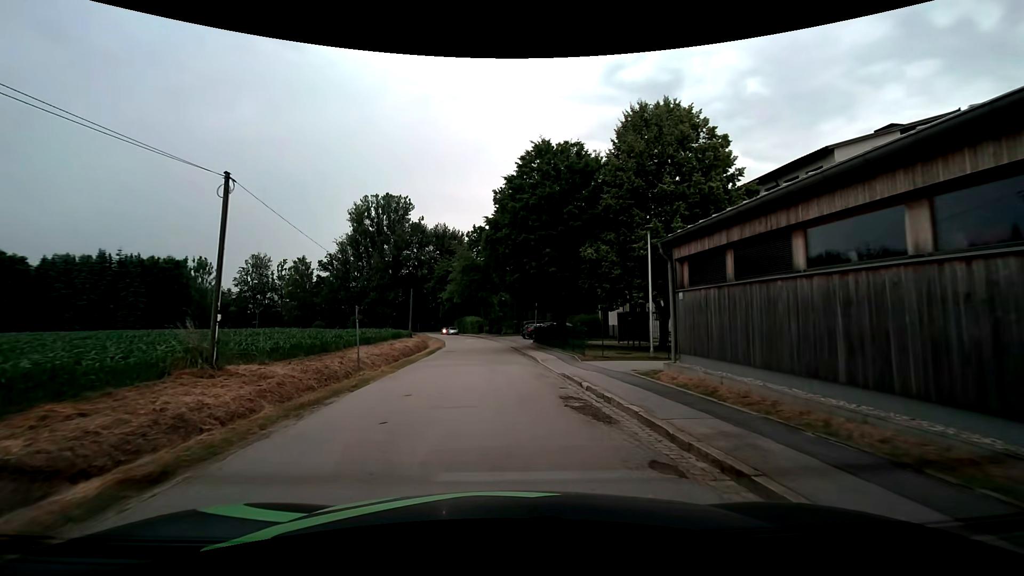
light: Day
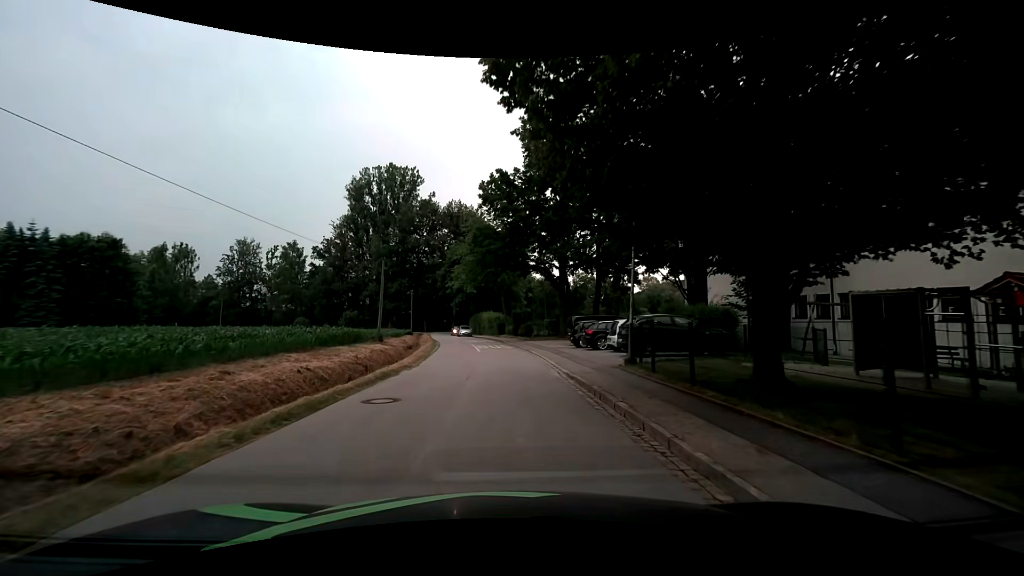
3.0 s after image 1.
(-0.9, +23.1) m; -3°
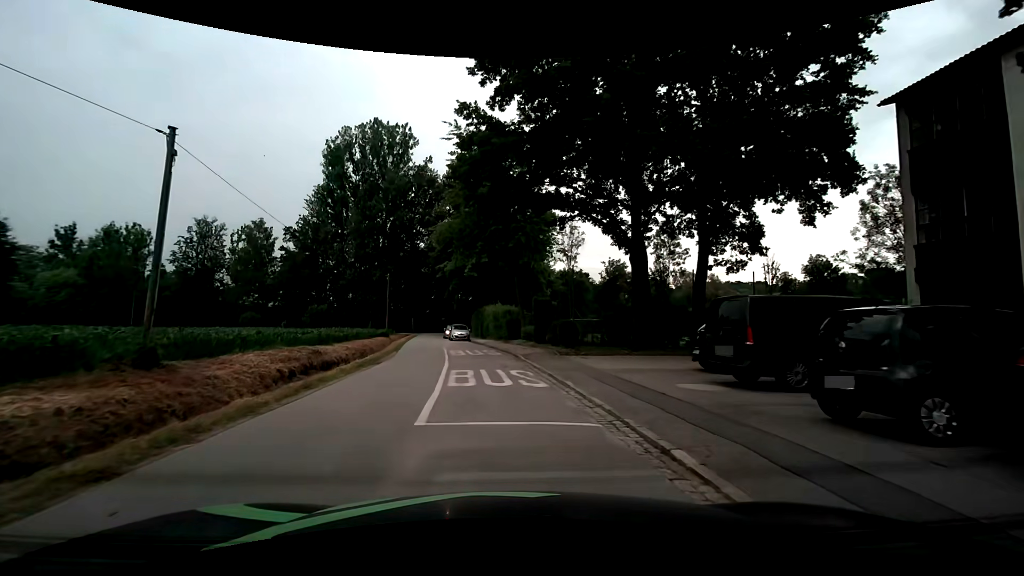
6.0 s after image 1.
(-0.3, +21.7) m; -2°
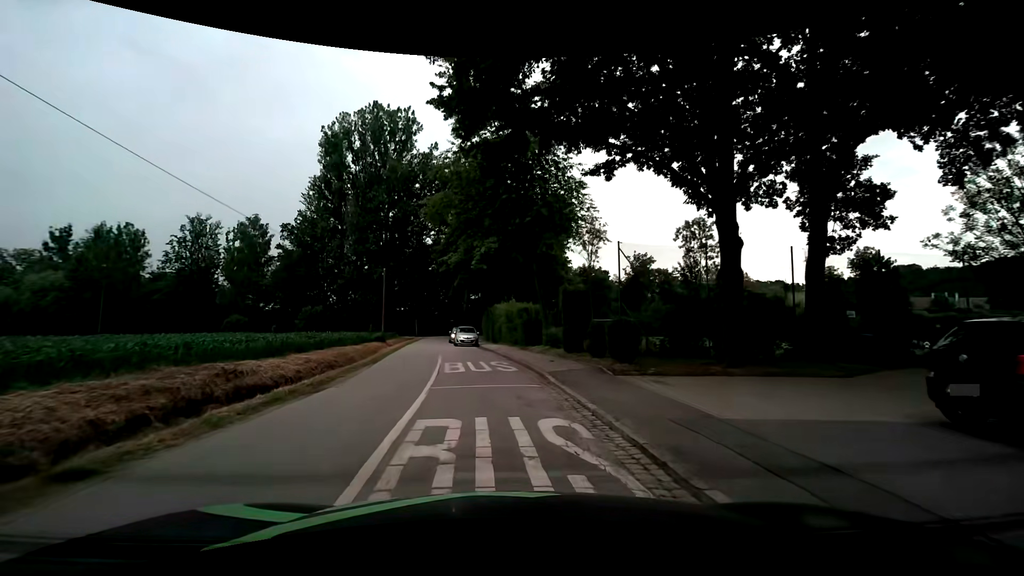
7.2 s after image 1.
(-0.1, +7.5) m; -1°
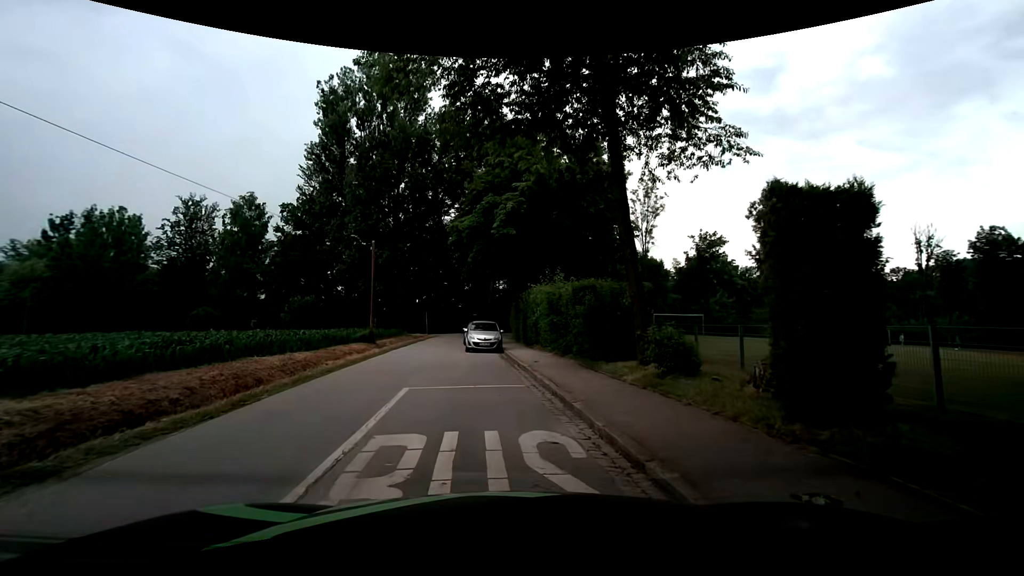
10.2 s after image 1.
(-0.4, +12.8) m; -4°
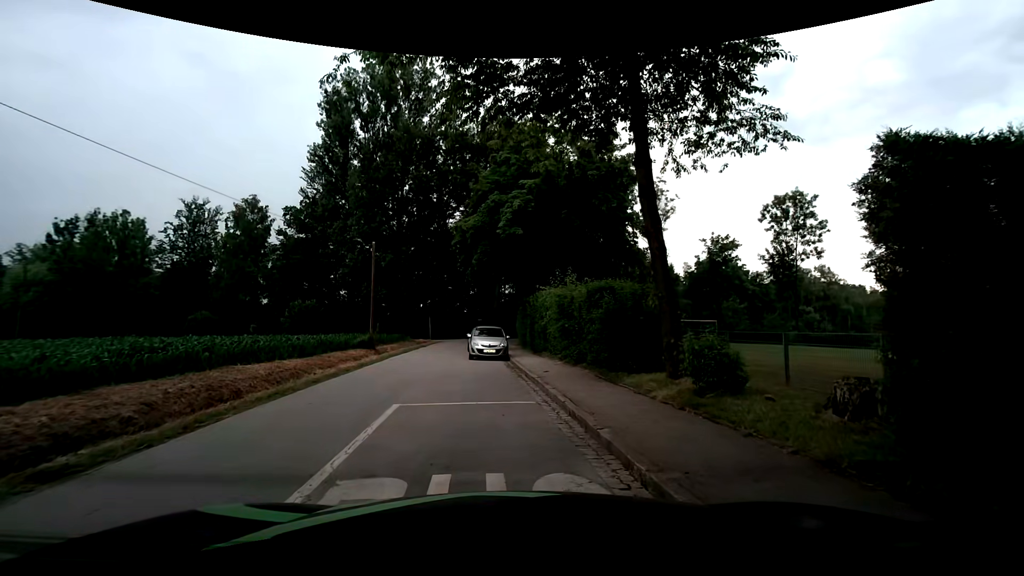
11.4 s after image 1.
(0.0, +1.4) m; 0°
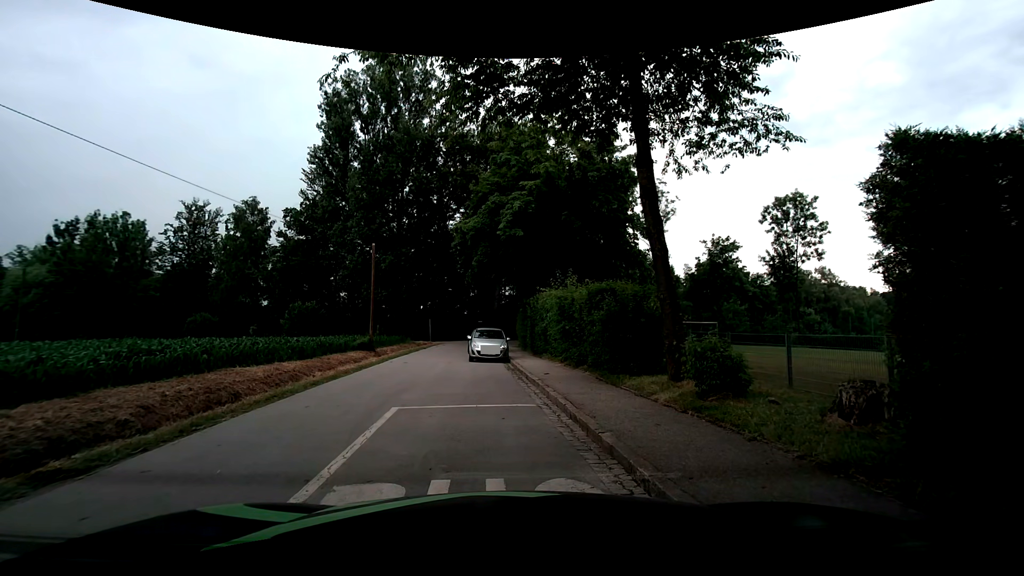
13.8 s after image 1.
(0.0, +0.2) m; 0°
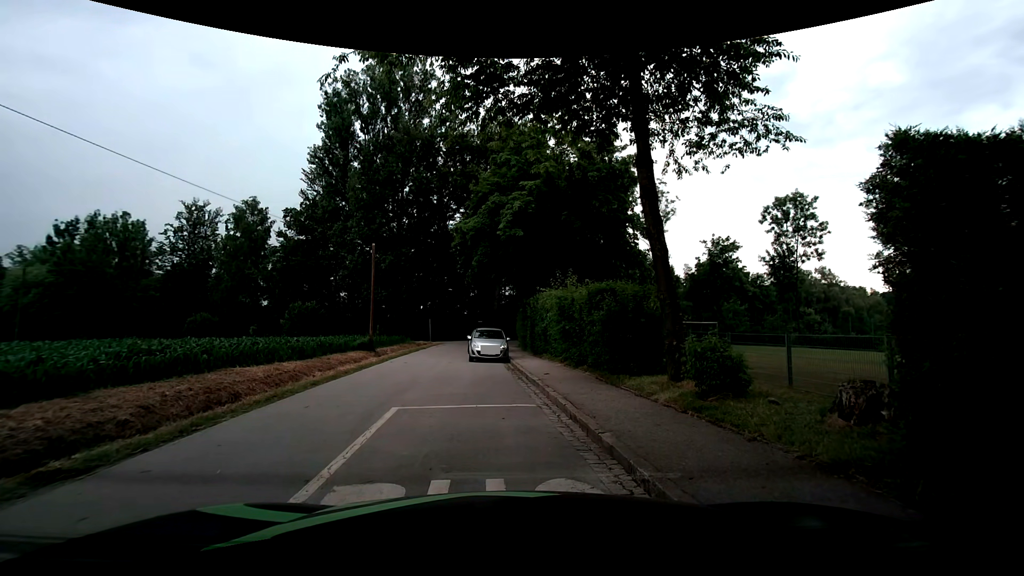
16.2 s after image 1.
(0.0, 0.0) m; 0°
